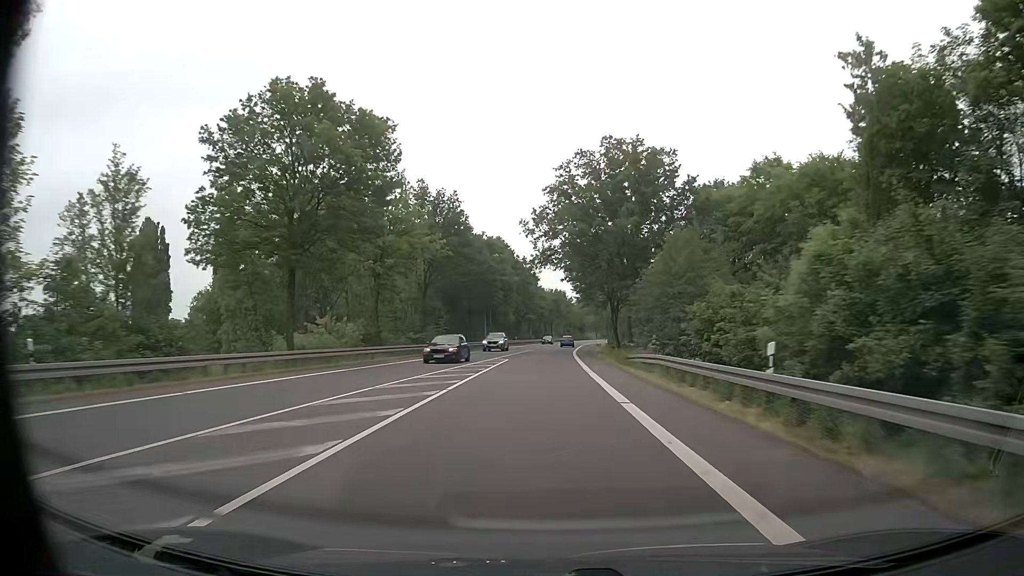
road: primary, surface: asphalt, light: Day
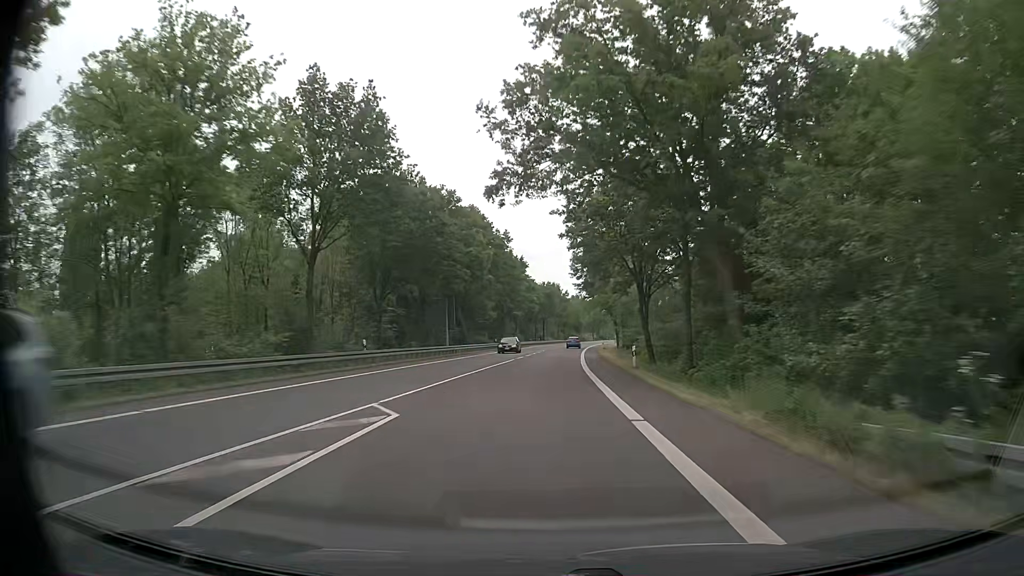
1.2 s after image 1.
(+0.2, +27.1) m; +1°
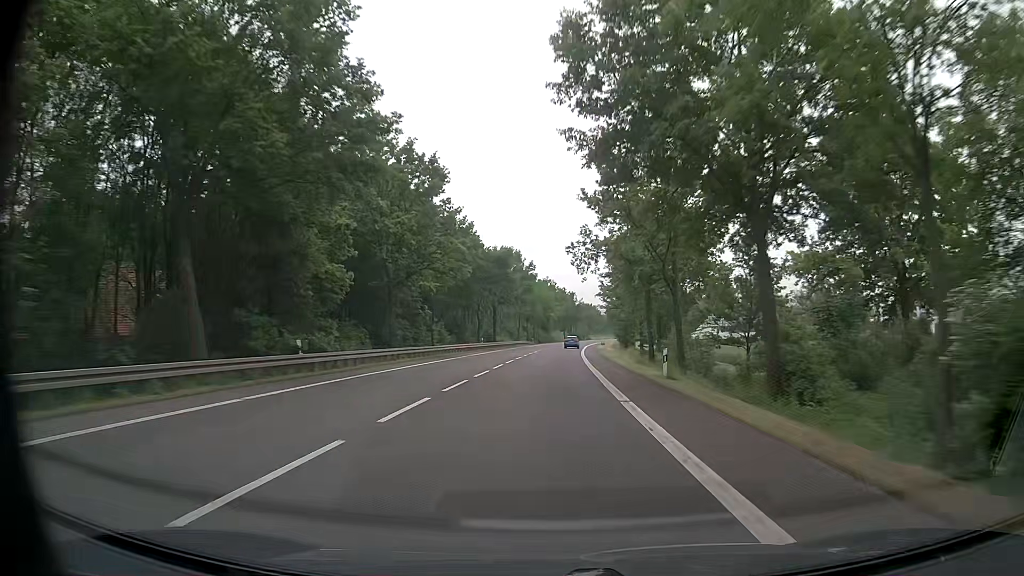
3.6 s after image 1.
(+1.1, +57.2) m; +3°
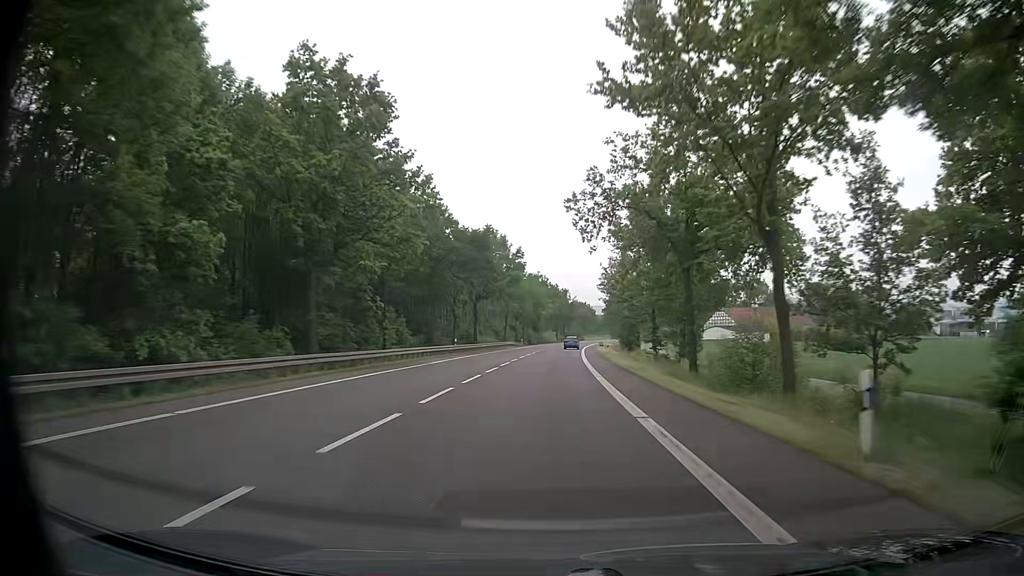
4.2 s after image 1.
(+0.1, +14.8) m; 0°
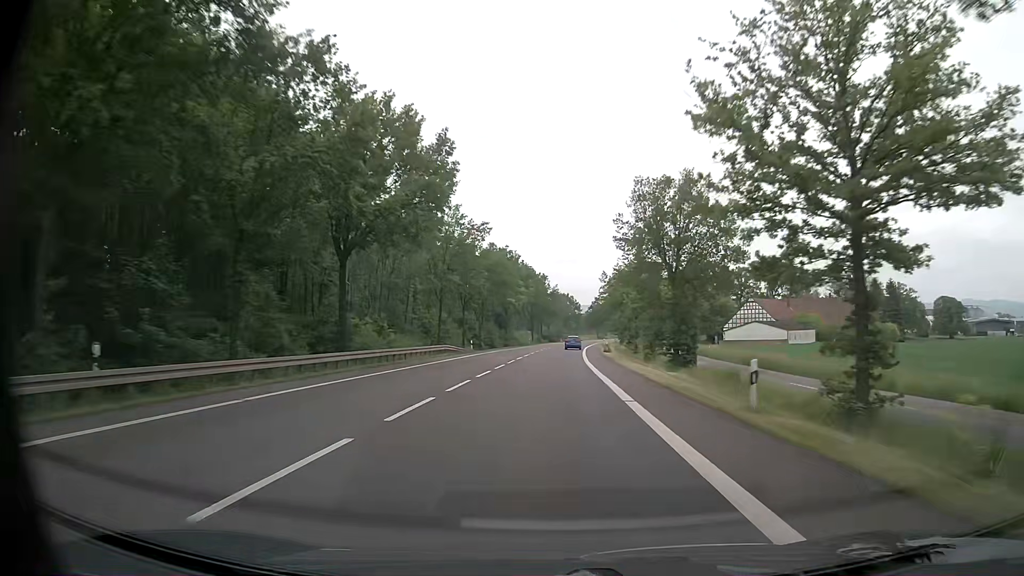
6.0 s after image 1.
(+1.1, +45.1) m; +2°
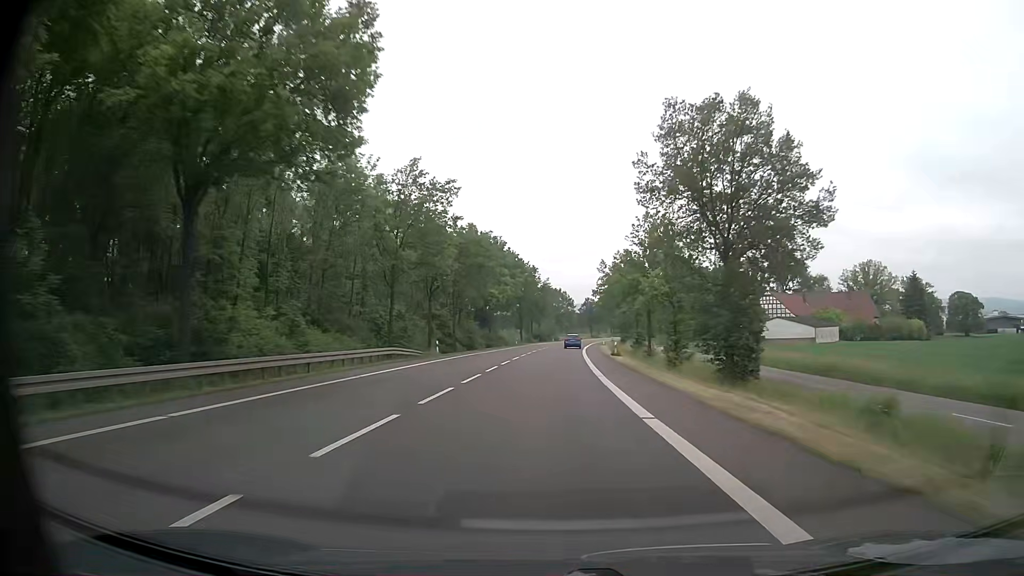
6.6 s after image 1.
(+0.1, +15.3) m; +1°
(0, +10) (0, +20) (0, +30) (+1, +40) (+1, +50) (+2, +60) (+3, +70) (+3, +80) (+4, +90) (+5, +100) m
